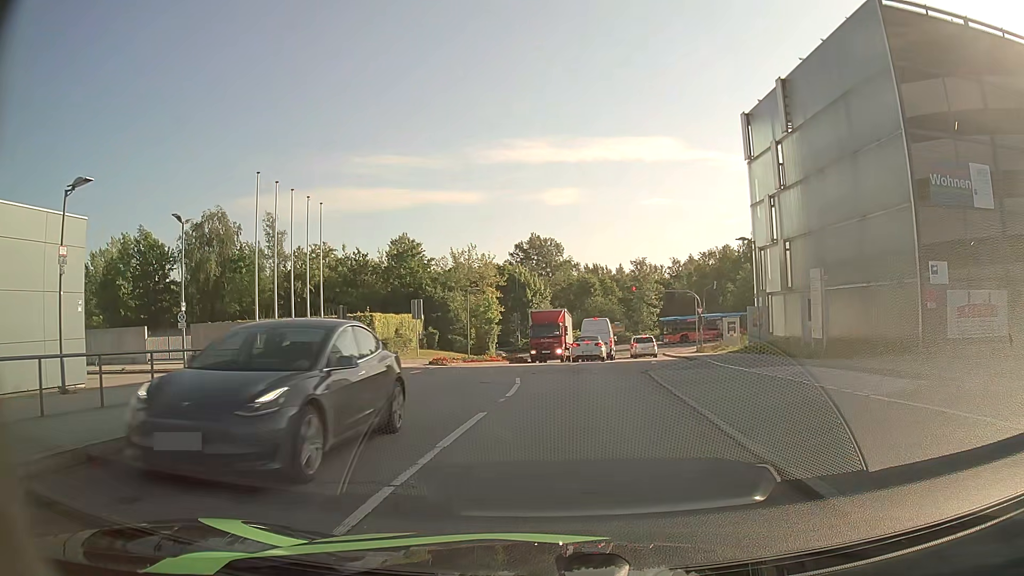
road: residential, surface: asphalt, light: Day
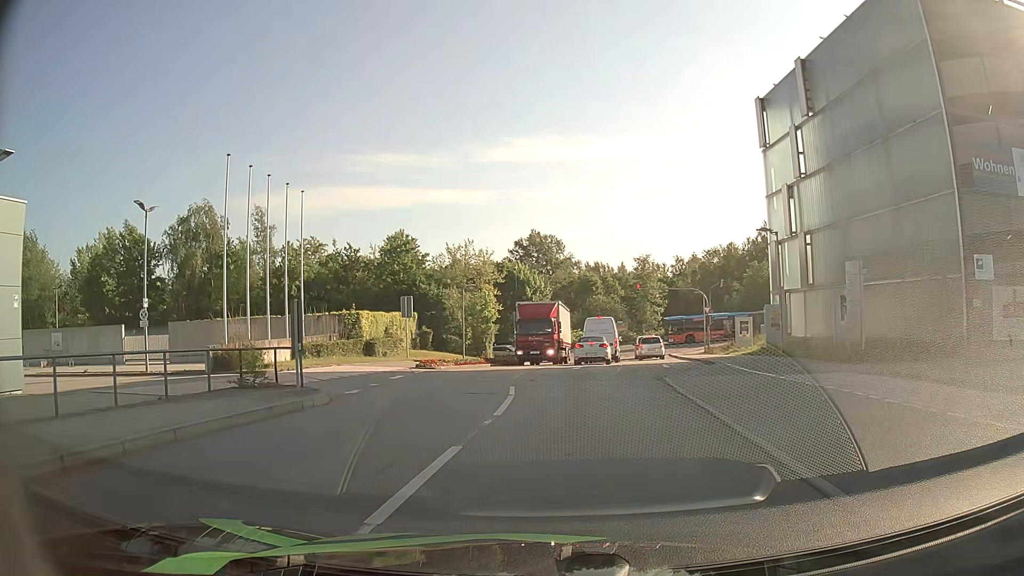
(0.0, +3.0) m; 0°
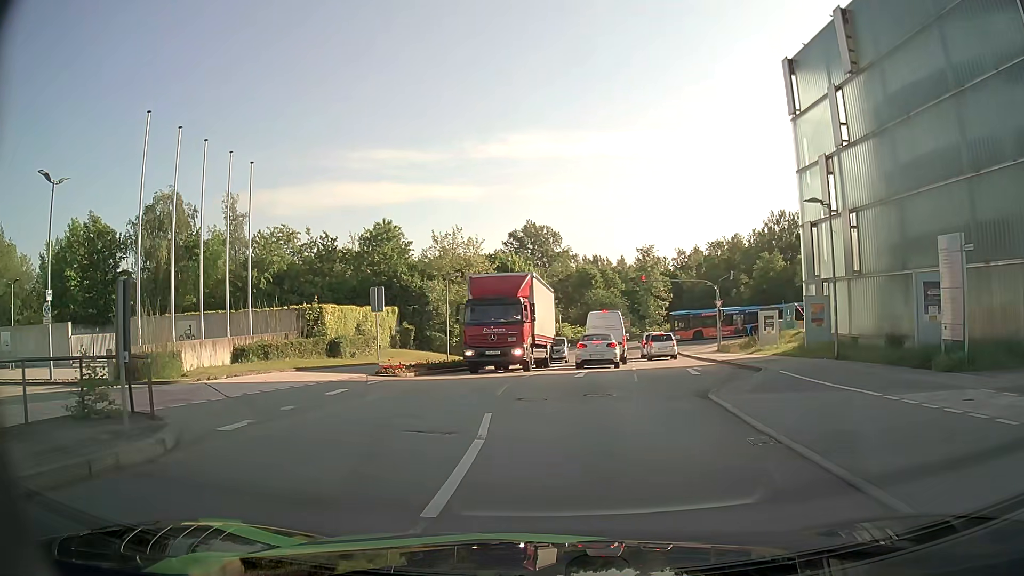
(0.0, +5.8) m; +1°
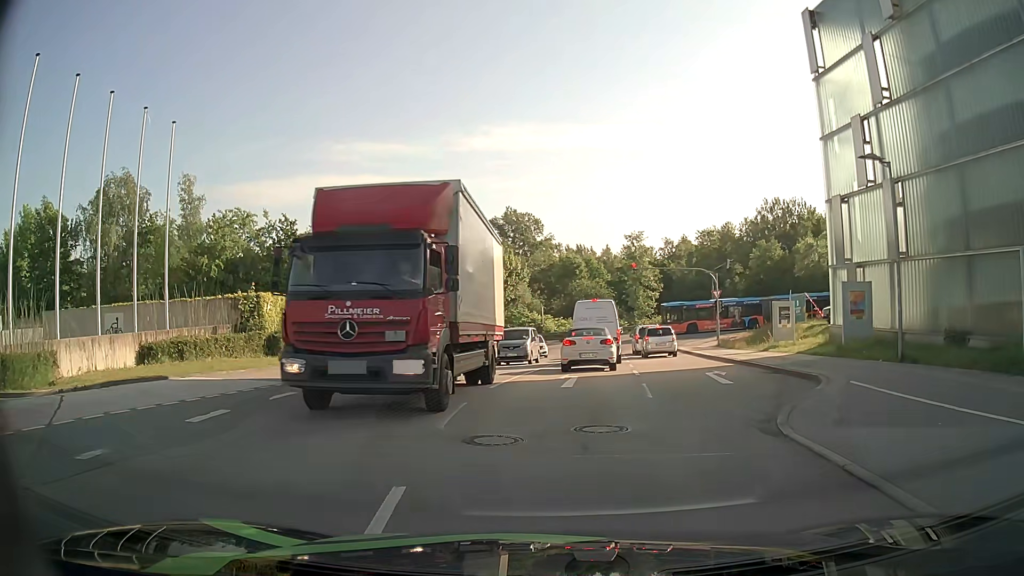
(+0.1, +5.4) m; +2°
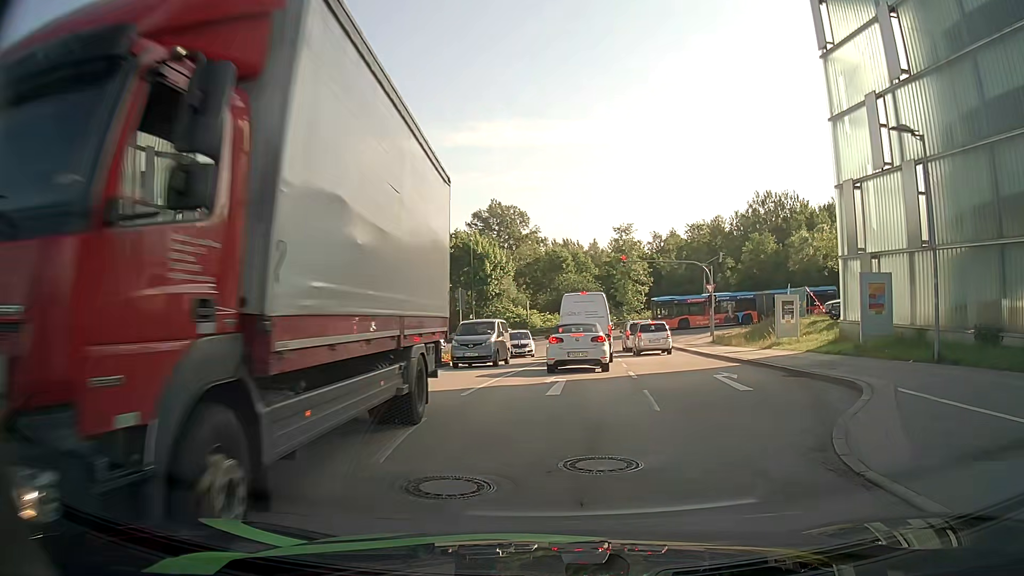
(0.0, +2.4) m; +1°
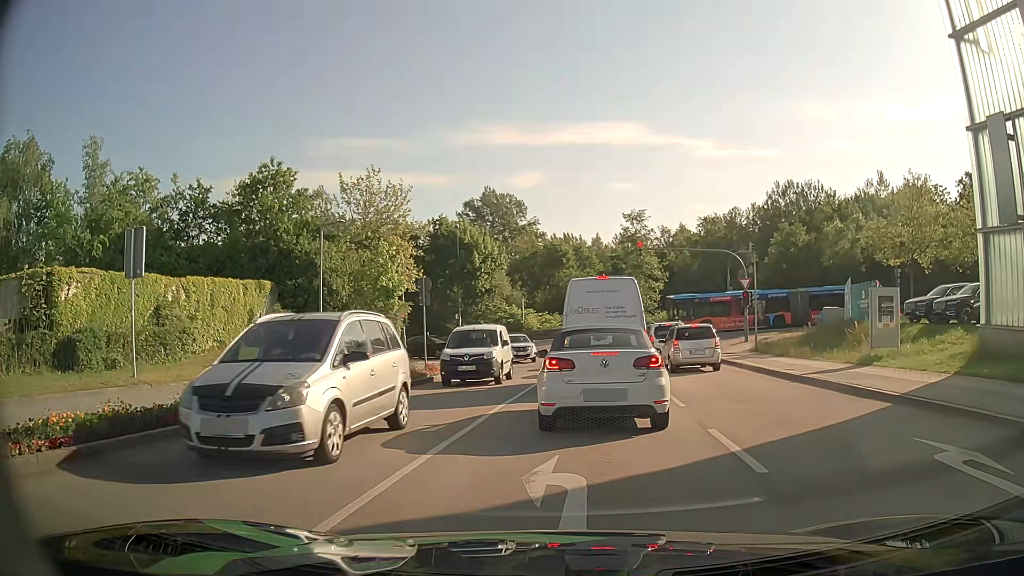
(0.0, +9.6) m; -1°
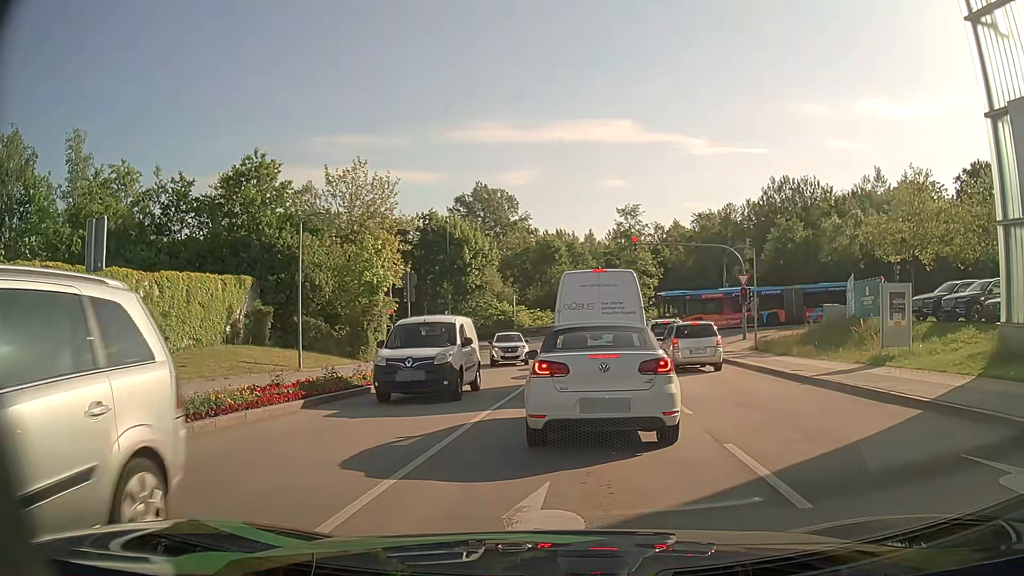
(0.0, +1.3) m; +1°
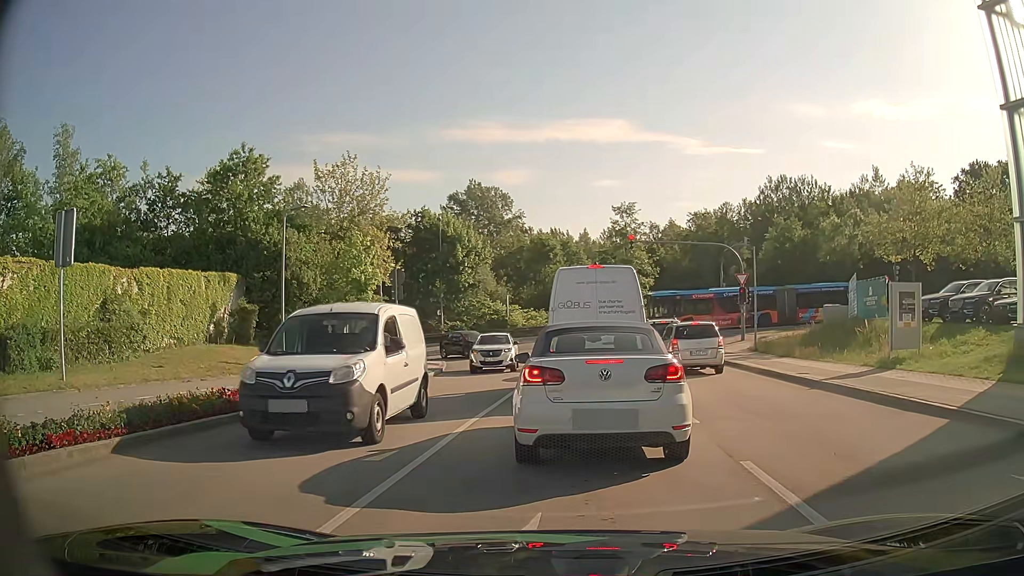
(0.0, +0.9) m; +1°
(0, +10) (+1, +20) (+2, +30) (+2, +40) (-2, +49) (-11, +53) (-21, +54) (-31, +54) (-41, +54) (-51, +53) m
